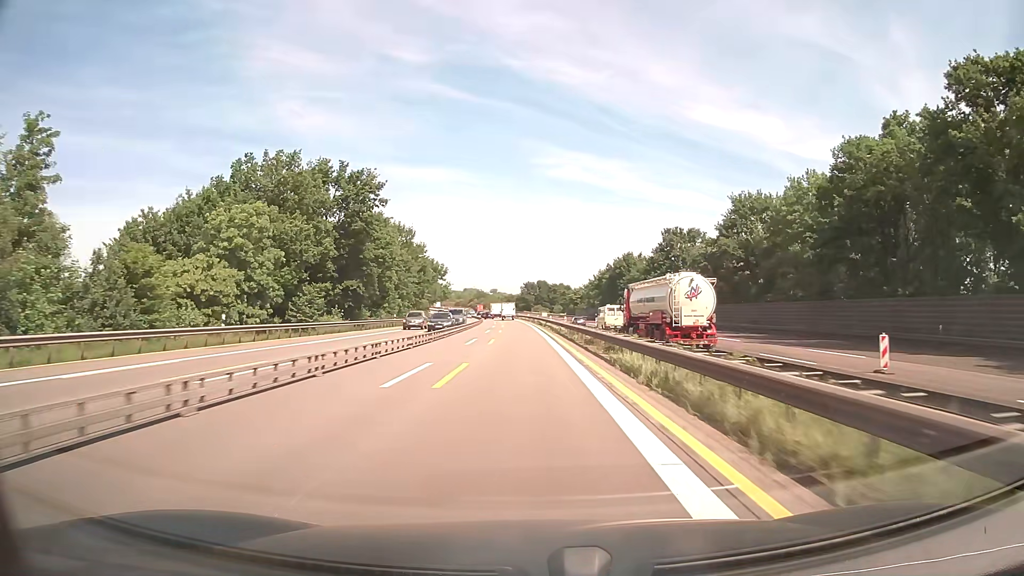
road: motorway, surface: asphalt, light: Day
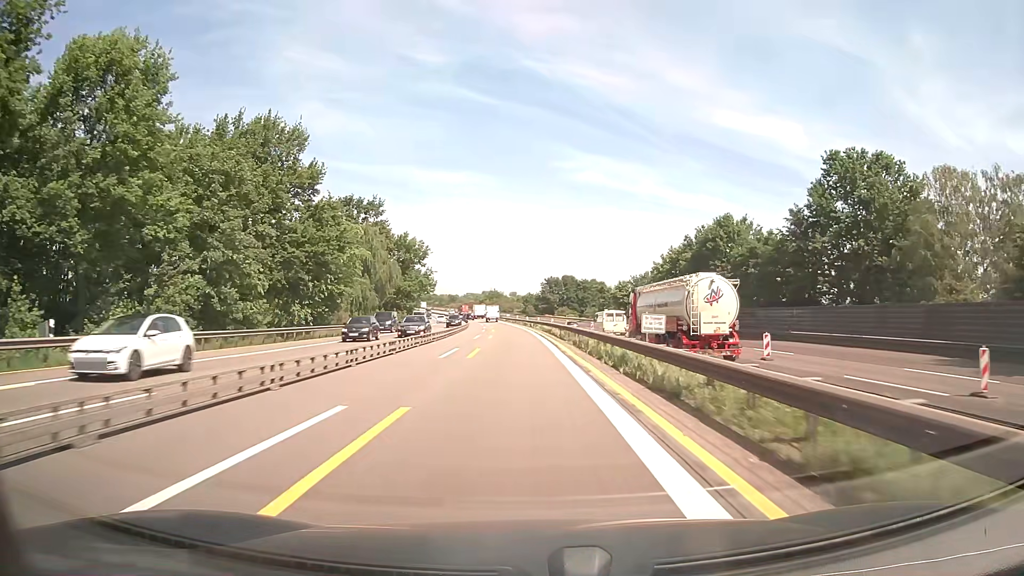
(-0.7, +62.8) m; -2°
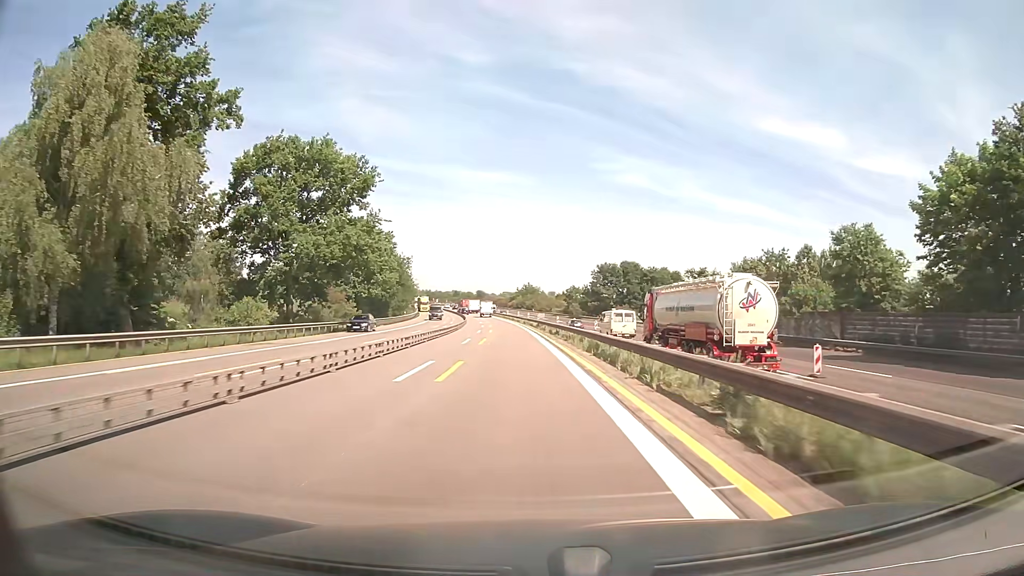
(-1.5, +62.6) m; -3°
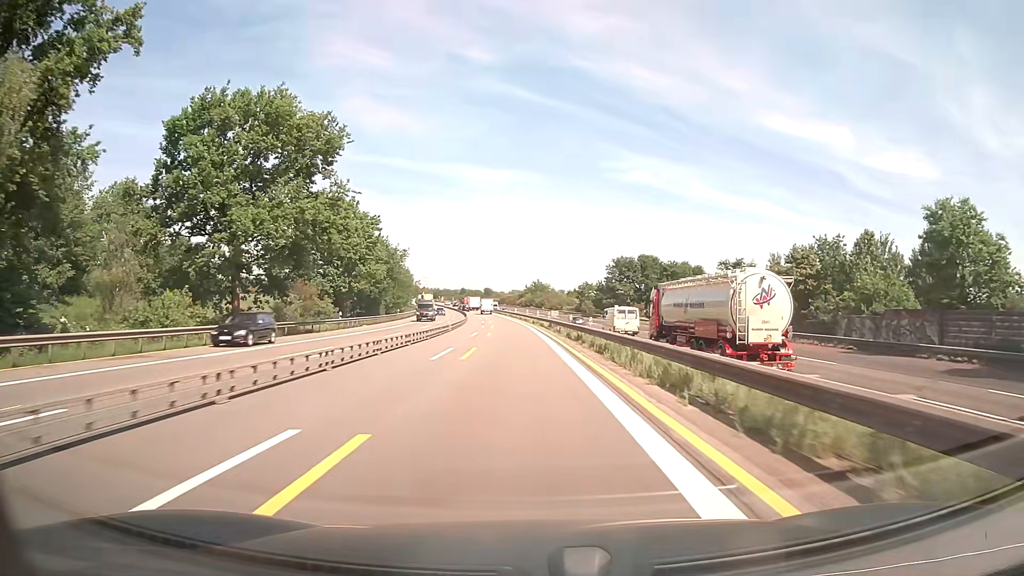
(-0.1, +12.5) m; -1°
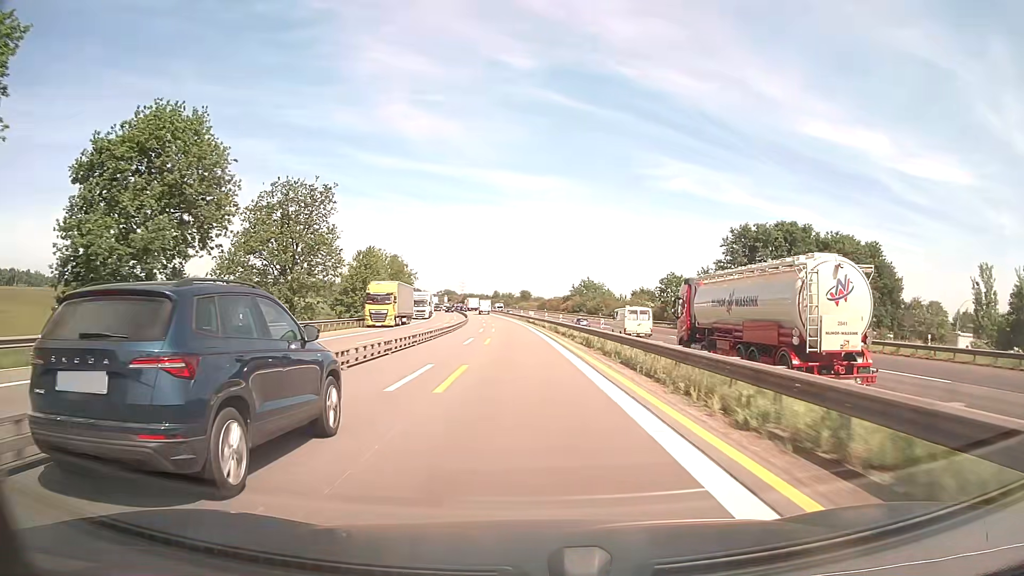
(-1.9, +62.5) m; -4°
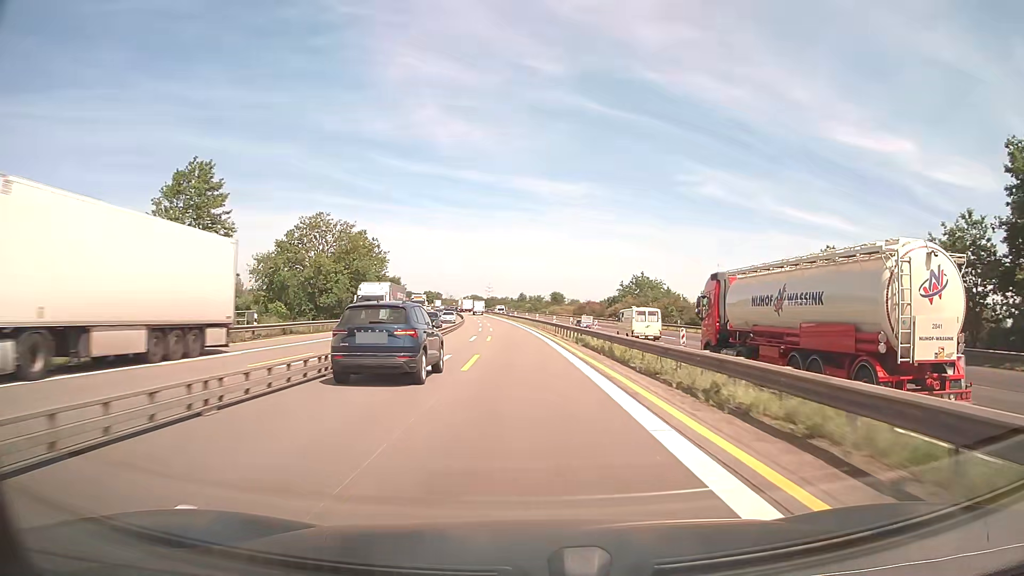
(-1.2, +49.9) m; -2°
